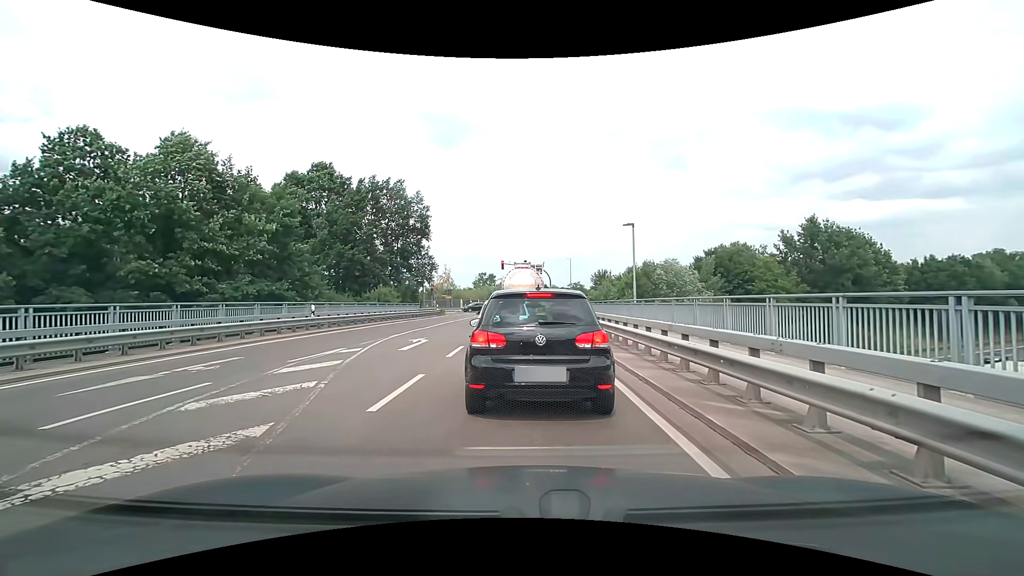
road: secondary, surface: asphalt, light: Day
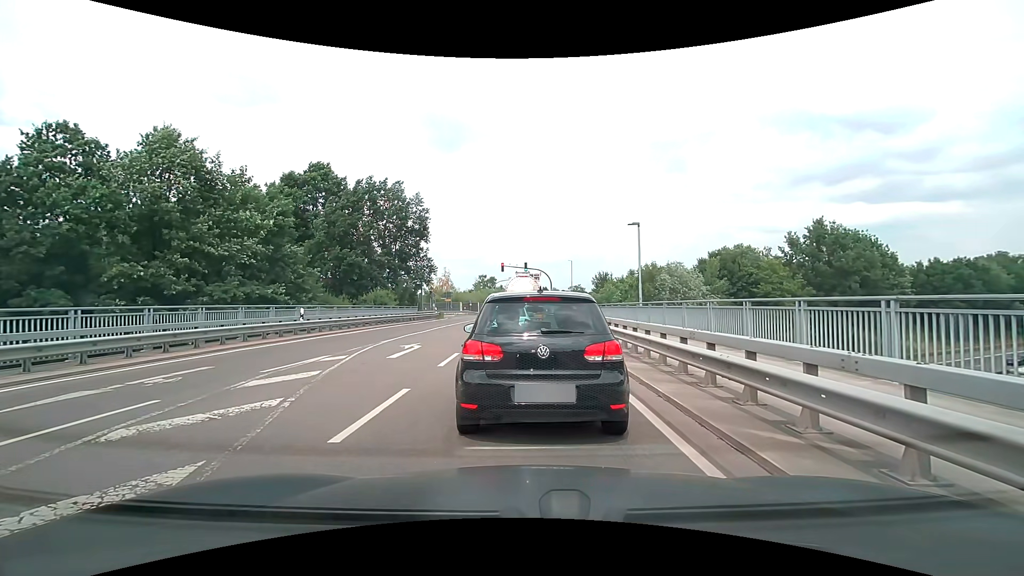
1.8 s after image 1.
(0.0, +1.1) m; 0°
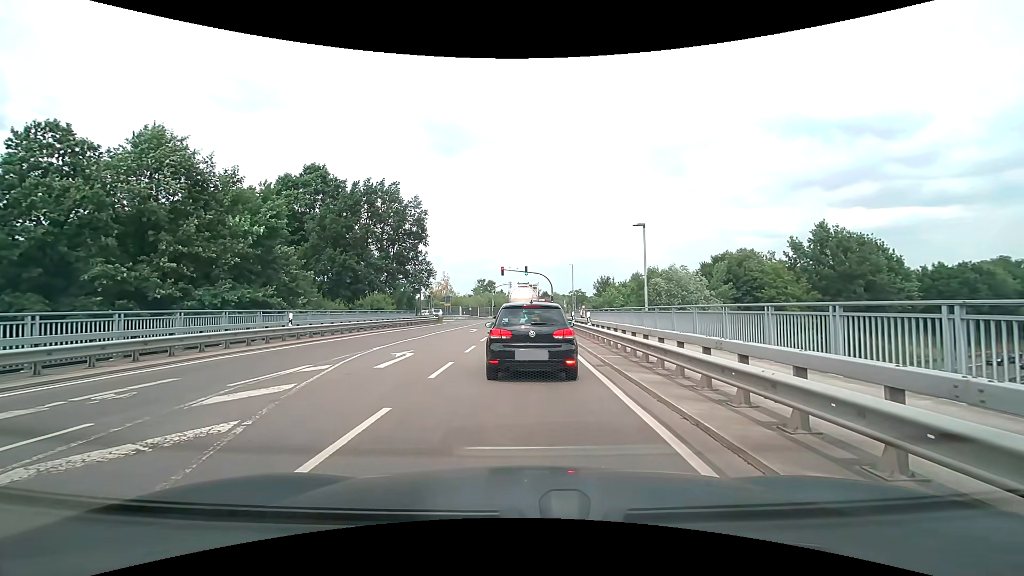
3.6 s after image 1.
(0.0, +1.2) m; 0°
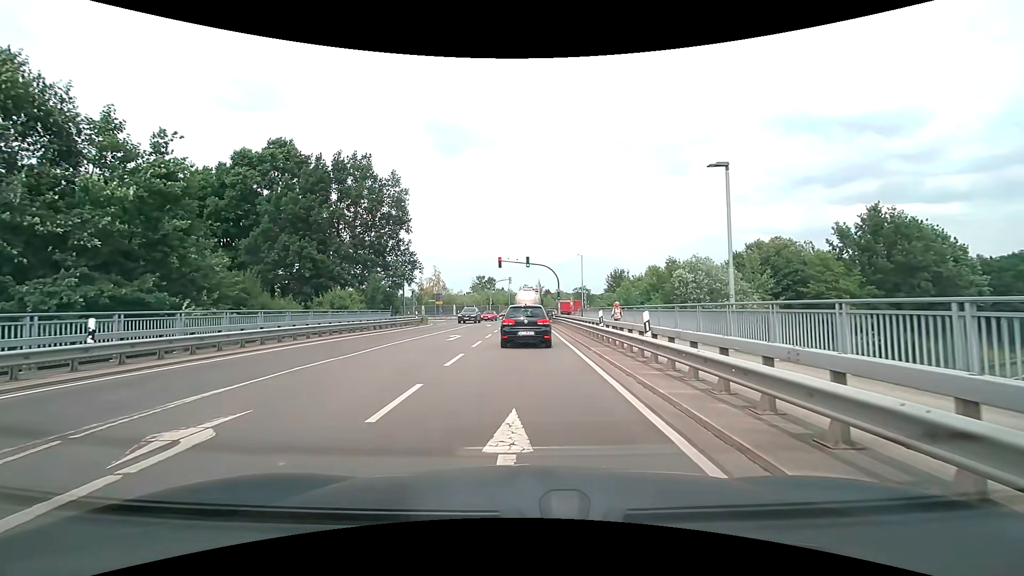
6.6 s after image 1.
(-0.2, +10.3) m; -1°
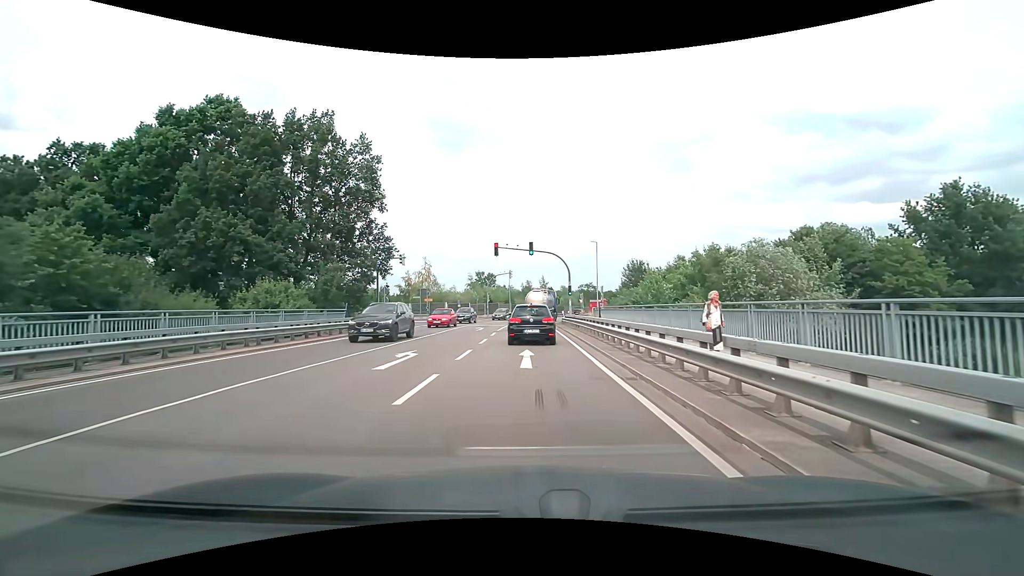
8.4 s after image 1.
(-0.1, +11.0) m; 0°
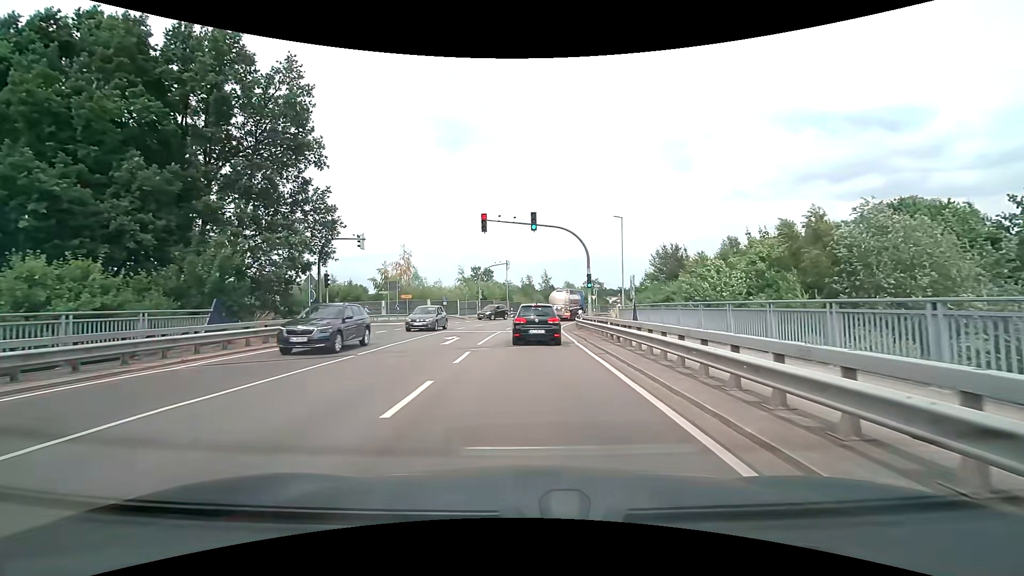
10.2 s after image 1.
(0.0, +13.1) m; 0°
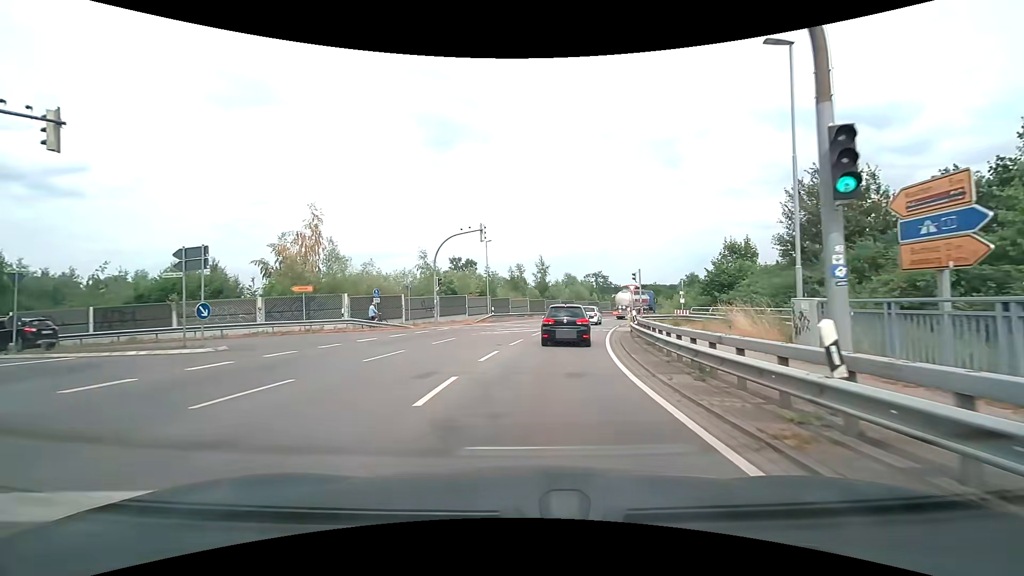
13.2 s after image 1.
(+0.1, +24.9) m; +1°
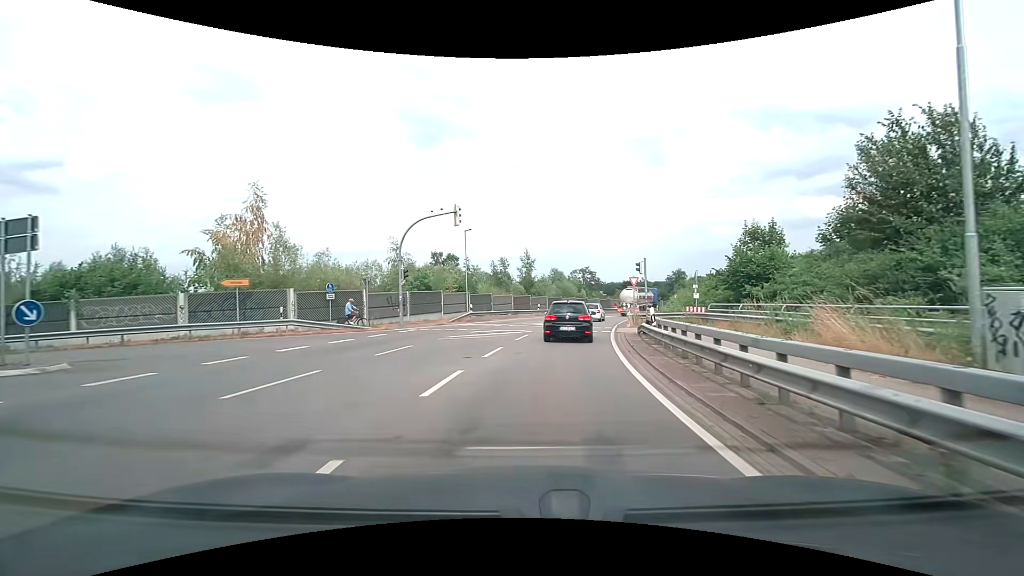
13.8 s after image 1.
(+0.1, +5.5) m; +1°
(0, +10) (+2, +20) (+3, +30) (+6, +40) (+8, +49) (+12, +59) (+16, +68) (+20, +77) (+25, +85) (+31, +94) m
